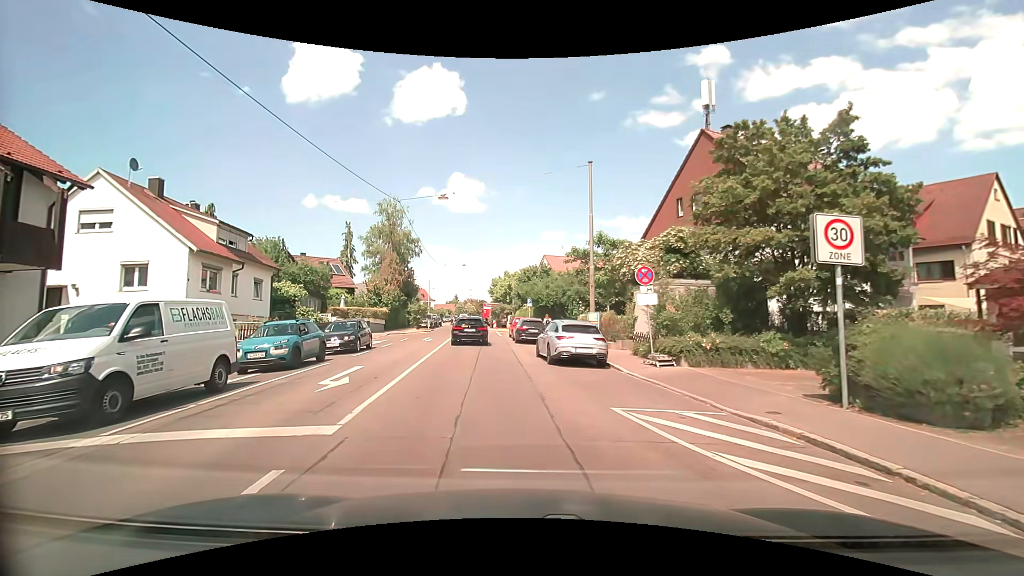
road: residential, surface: asphalt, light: Day
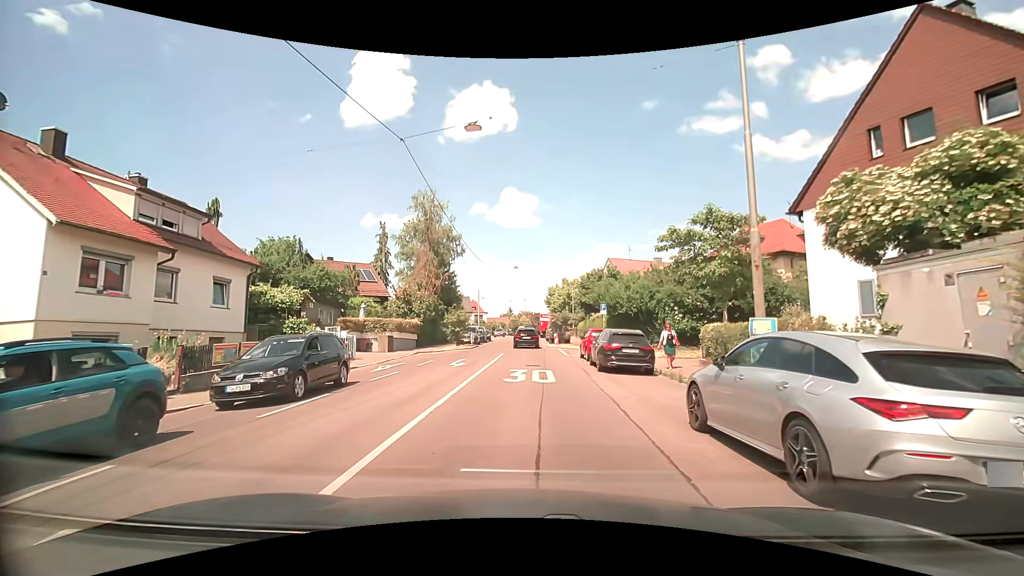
(-0.9, +11.3) m; -6°
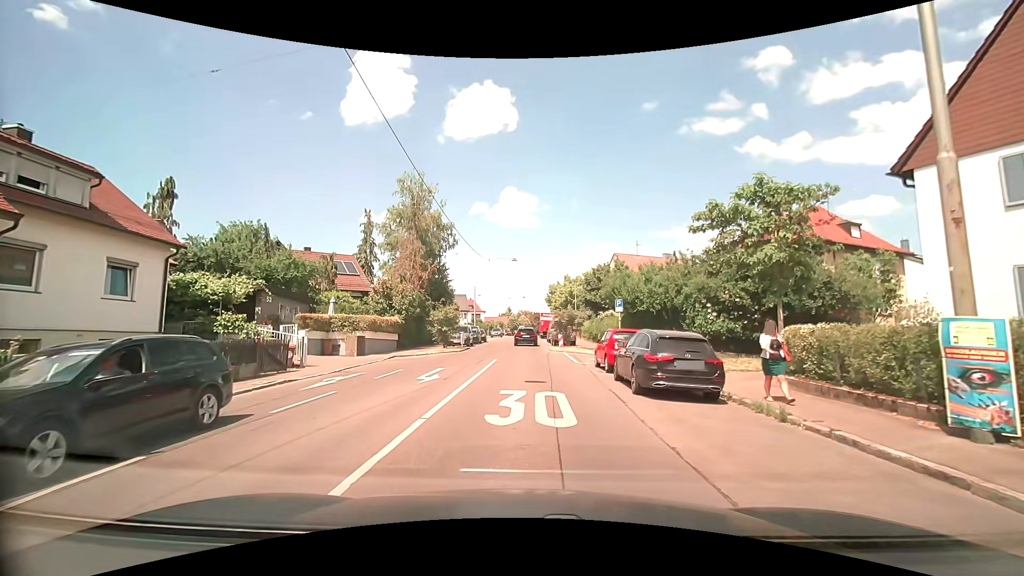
(0.0, +5.8) m; 0°
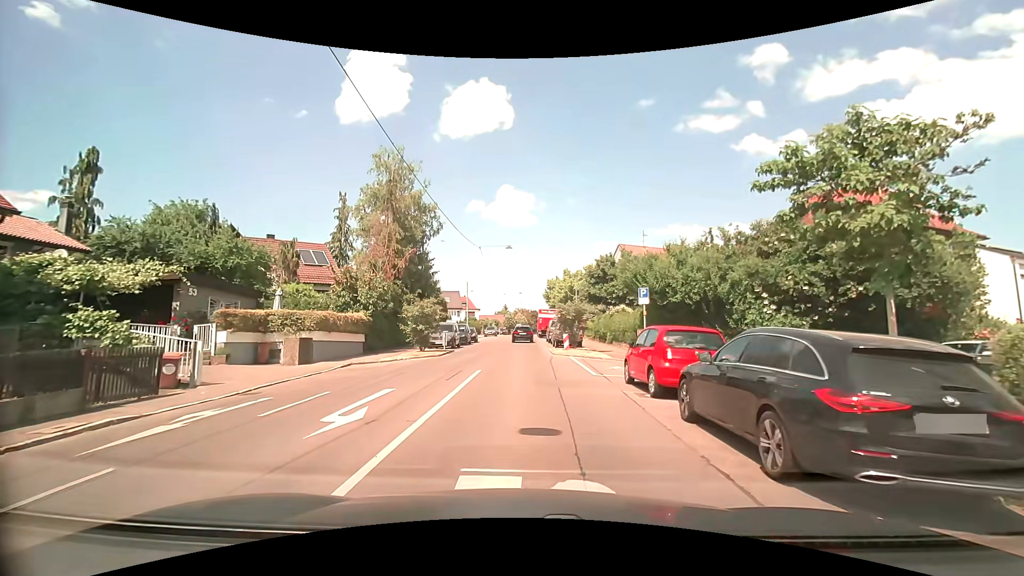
(0.0, +6.5) m; +1°
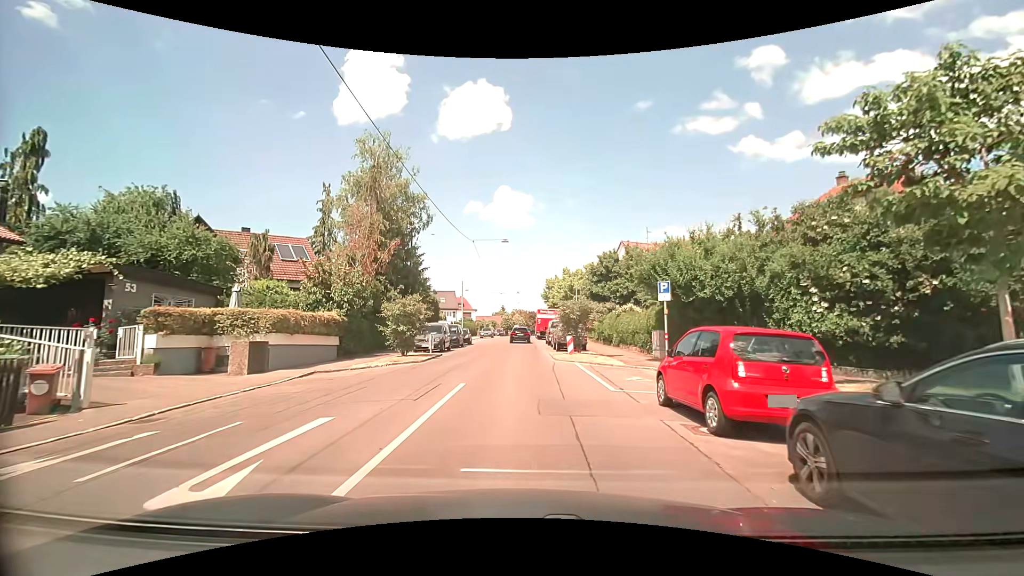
(0.0, +3.5) m; 0°
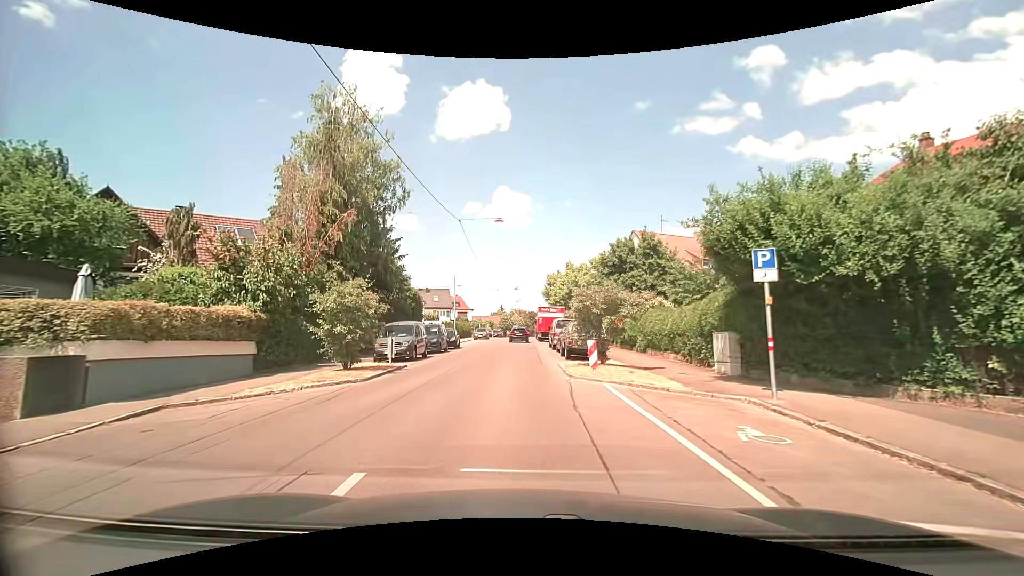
(-0.1, +7.5) m; -2°
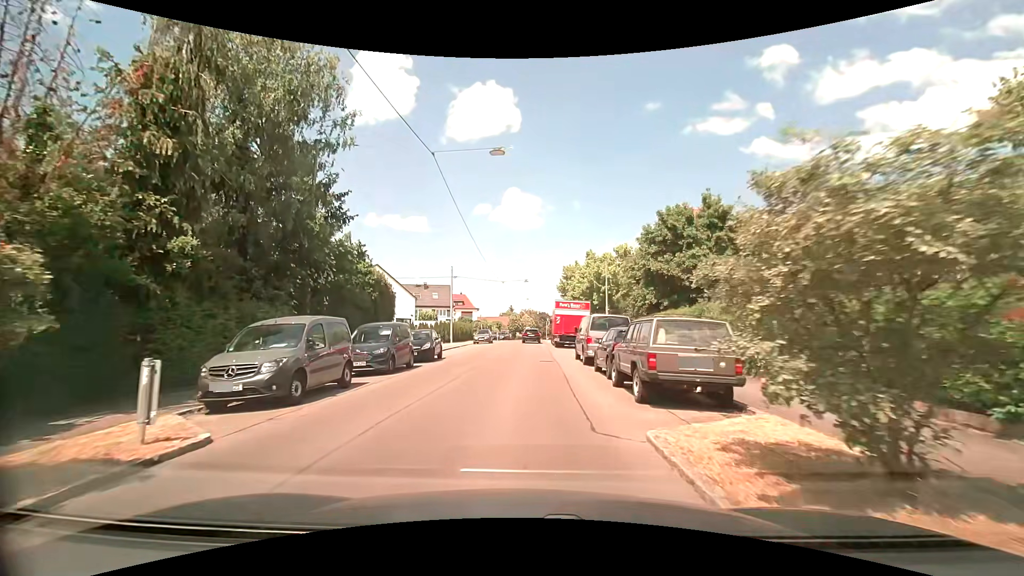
(+0.1, +12.2) m; 0°
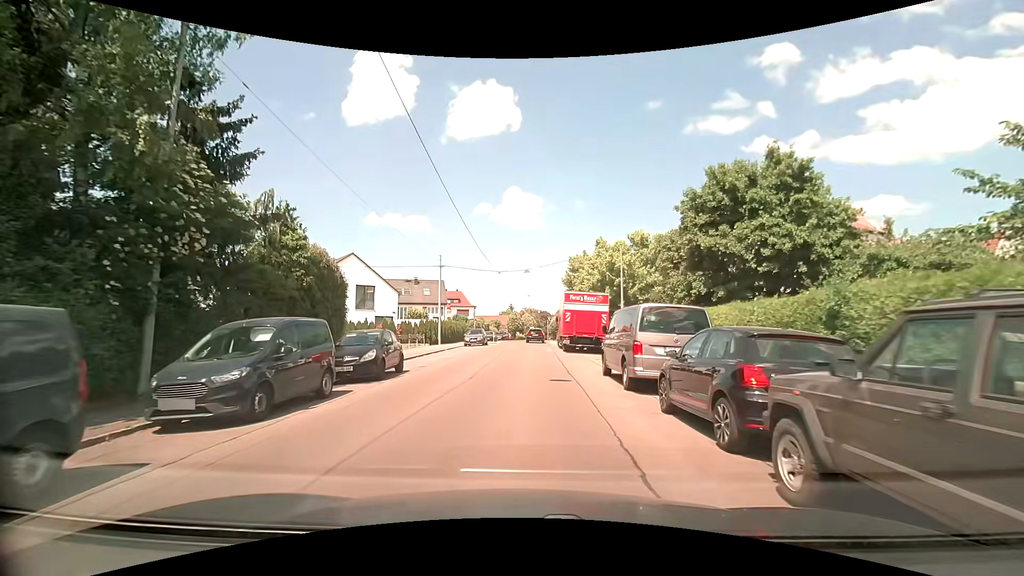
(0.0, +8.0) m; 0°
(0, +10) (0, +20) (0, +30) (0, +40) (+1, +50) (+1, +60) (+1, +70) (+1, +80) (+2, +90) (+2, +100) m
